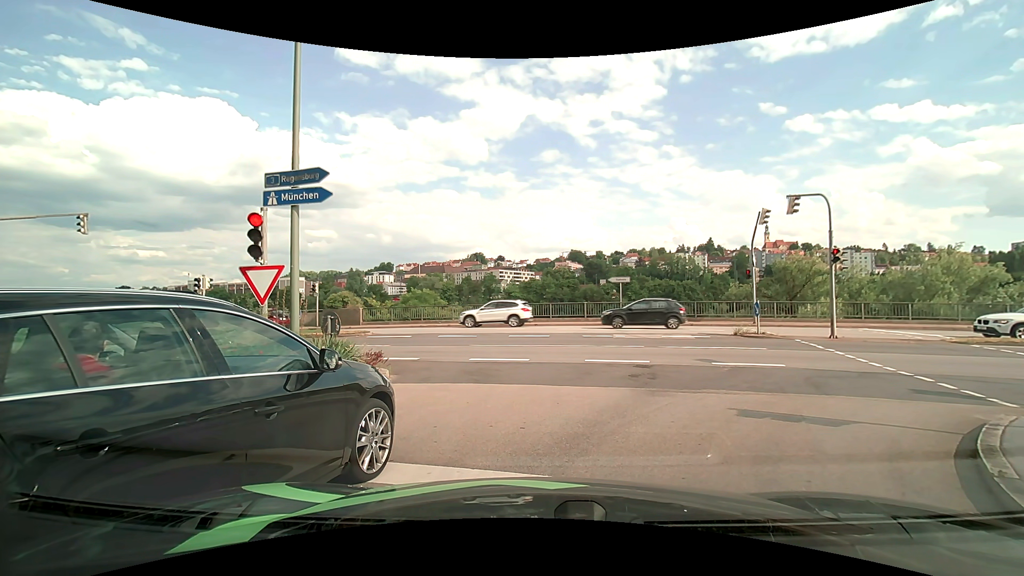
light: Day
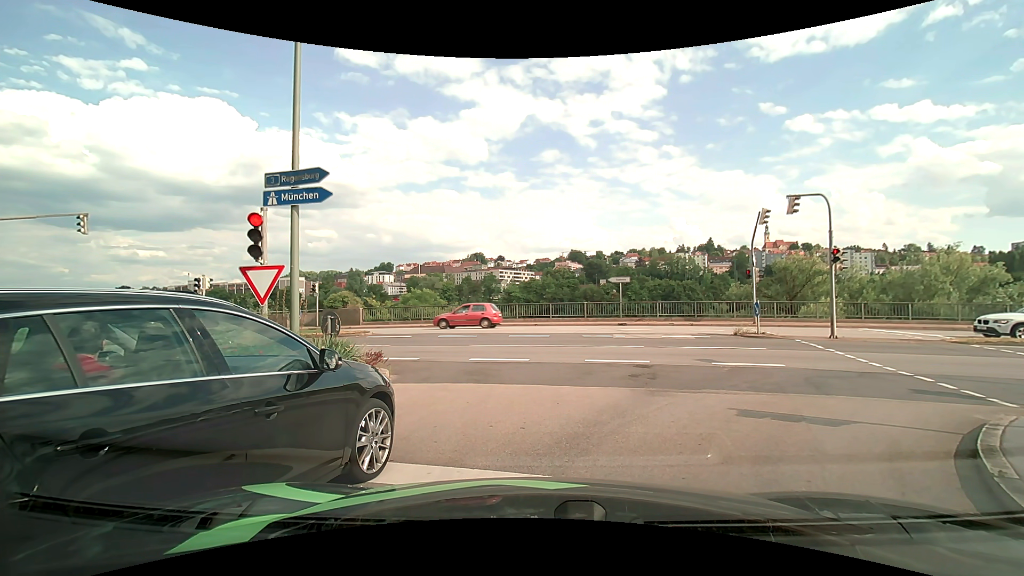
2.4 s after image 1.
(0.0, 0.0) m; 0°
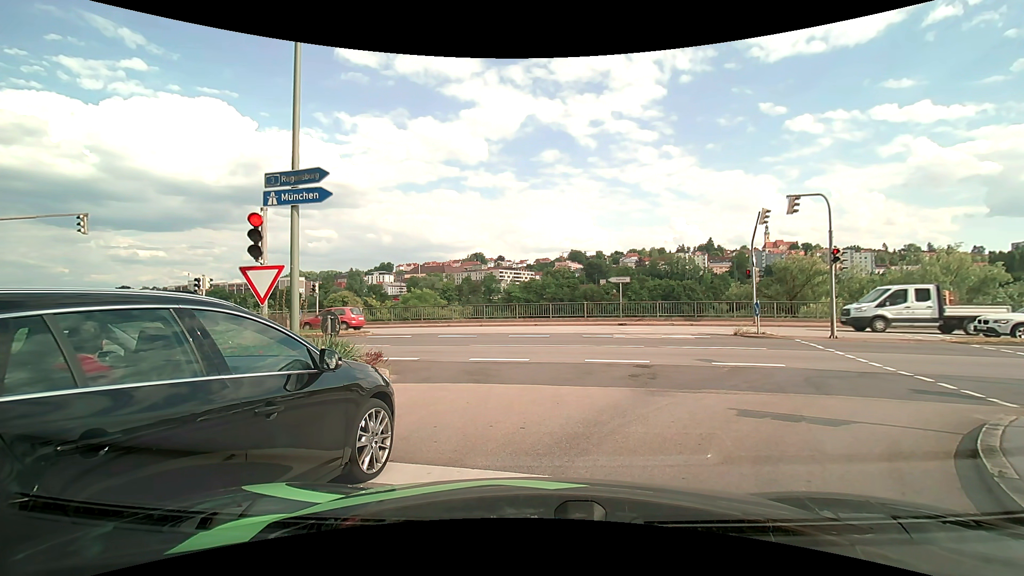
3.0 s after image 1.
(0.0, 0.0) m; 0°
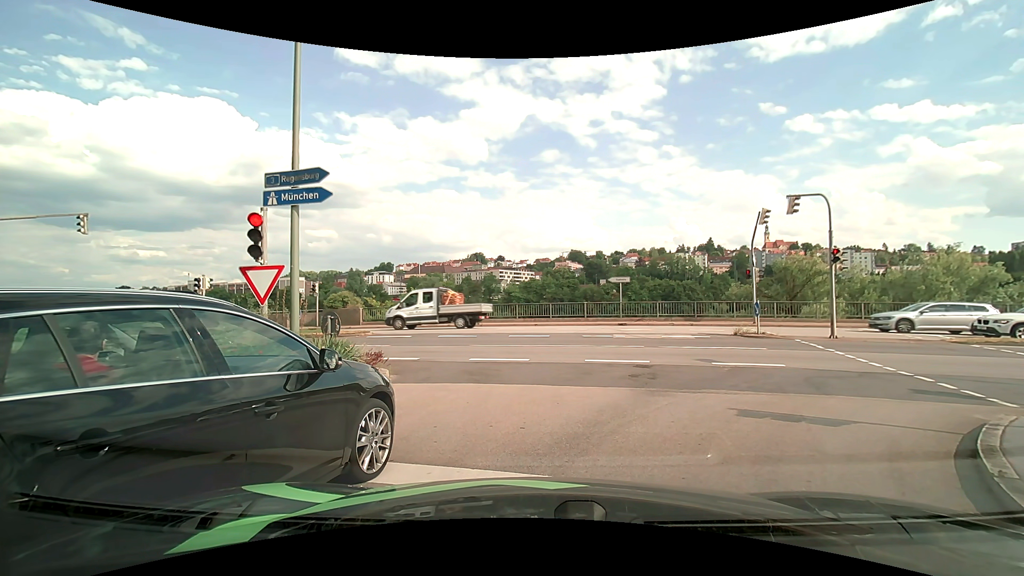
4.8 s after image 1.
(0.0, 0.0) m; 0°
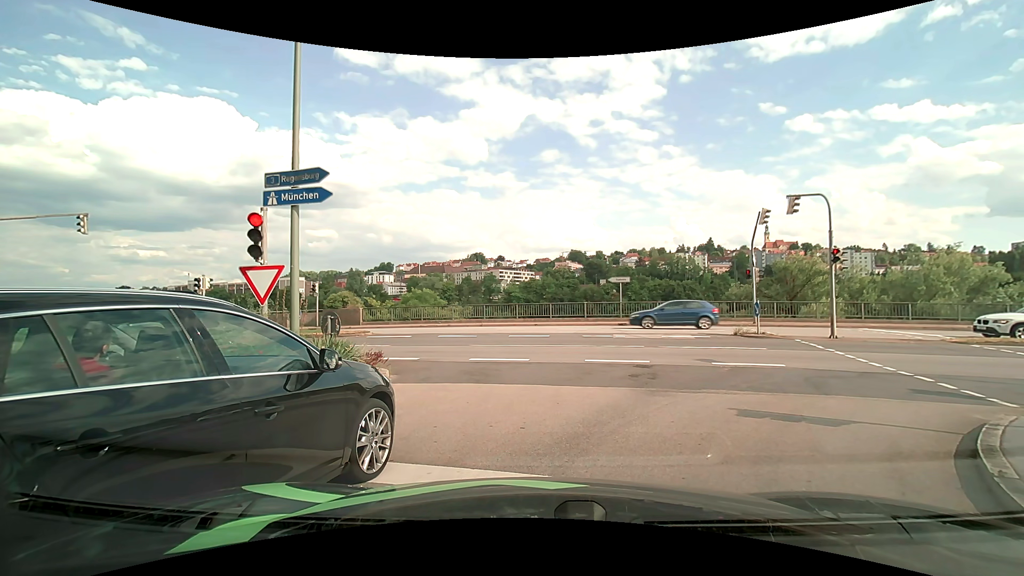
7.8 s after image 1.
(0.0, 0.0) m; 0°
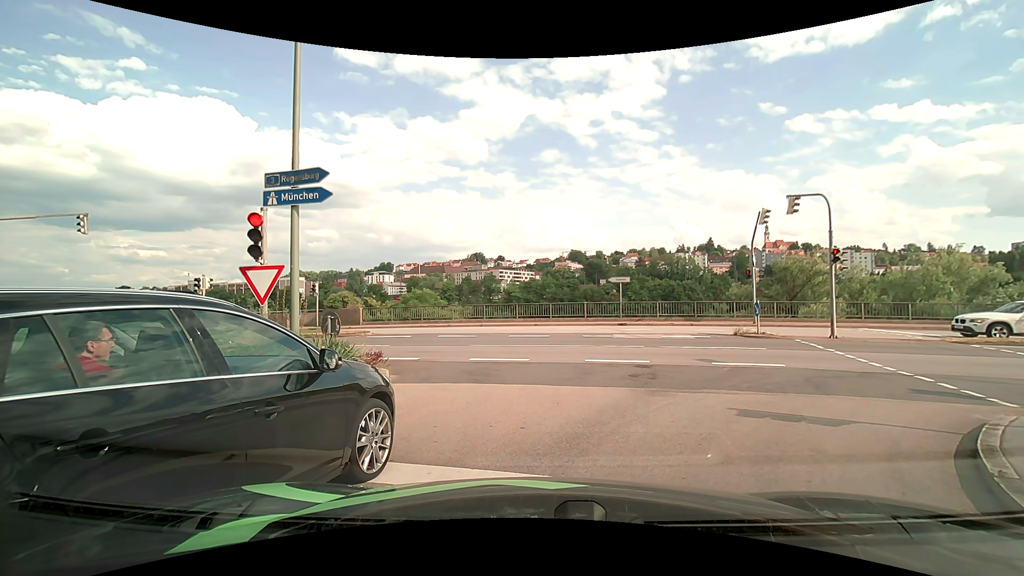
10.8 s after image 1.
(0.0, 0.0) m; 0°
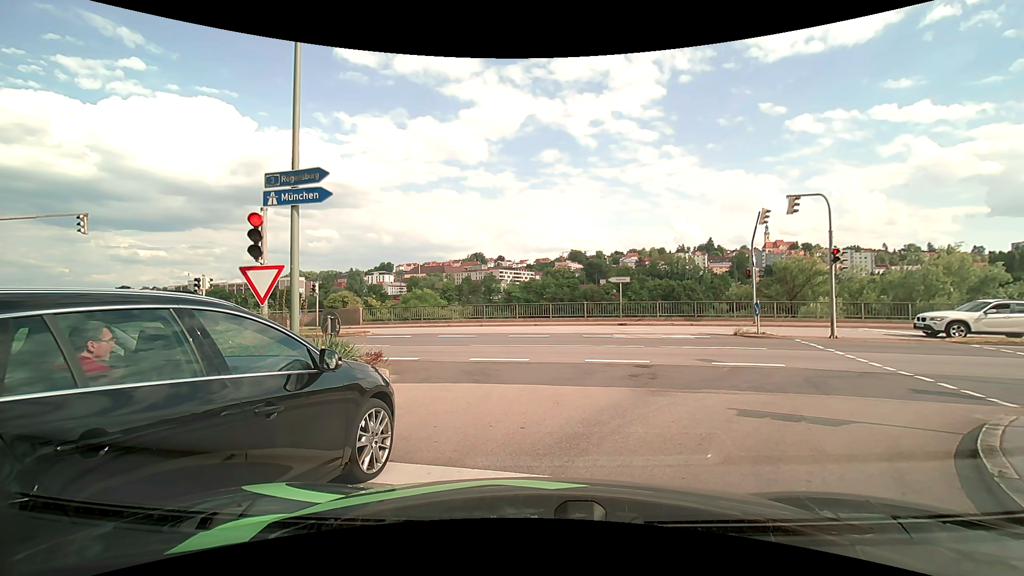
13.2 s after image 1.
(0.0, 0.0) m; 0°
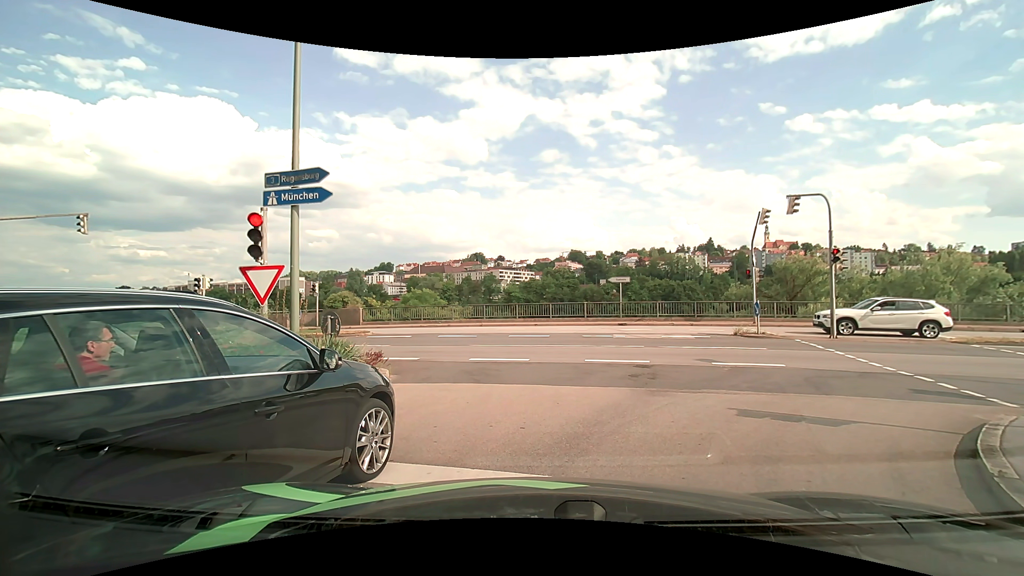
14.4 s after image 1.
(0.0, 0.0) m; 0°
(+3, +9) (+12, +14) (+22, +13) (+32, +11) (+41, +8) (+51, +6) (+61, +3) (+70, +1) (+80, -2) (+90, -4) m
